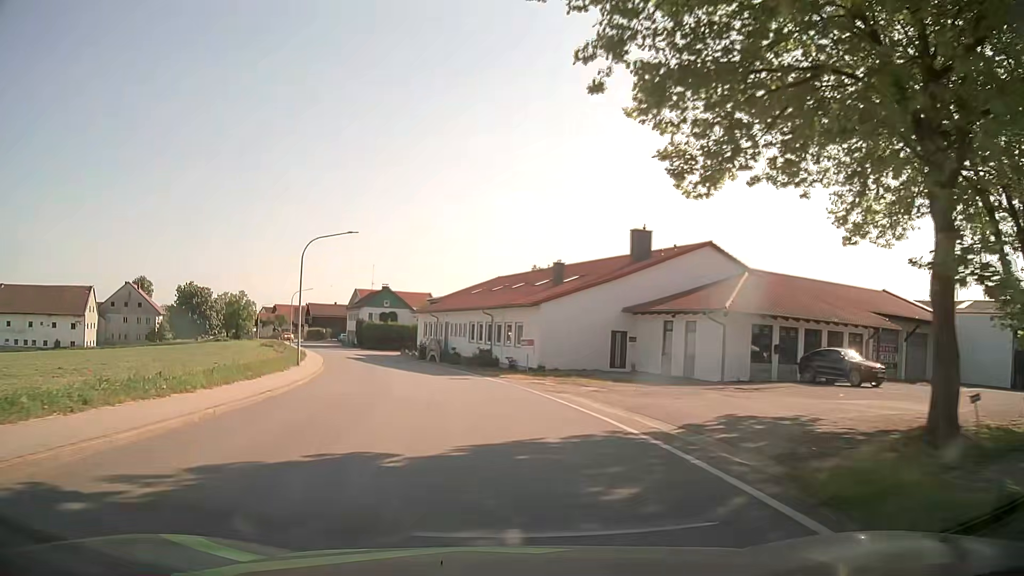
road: secondary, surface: asphalt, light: Day
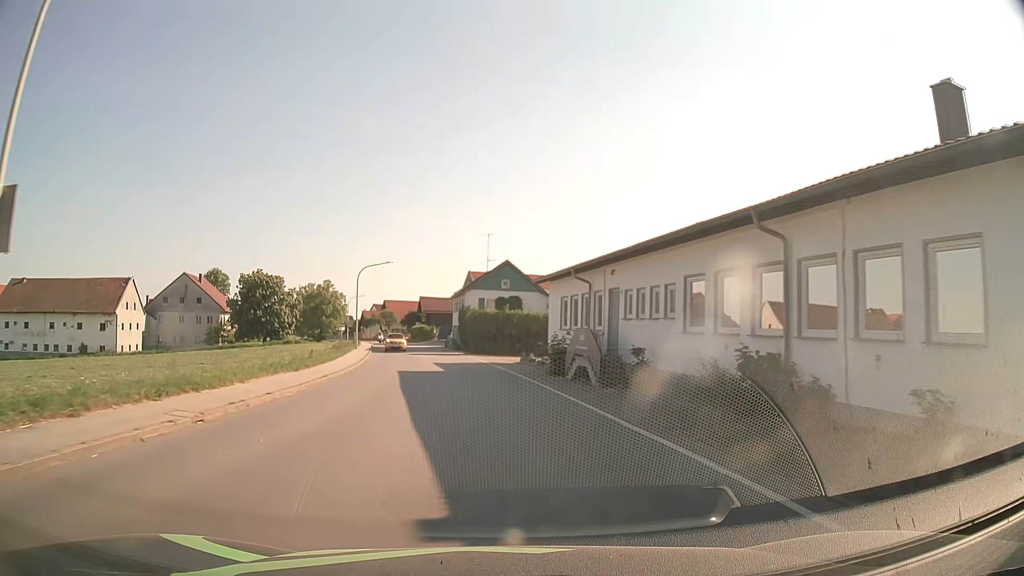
(-3.2, +30.2) m; -12°
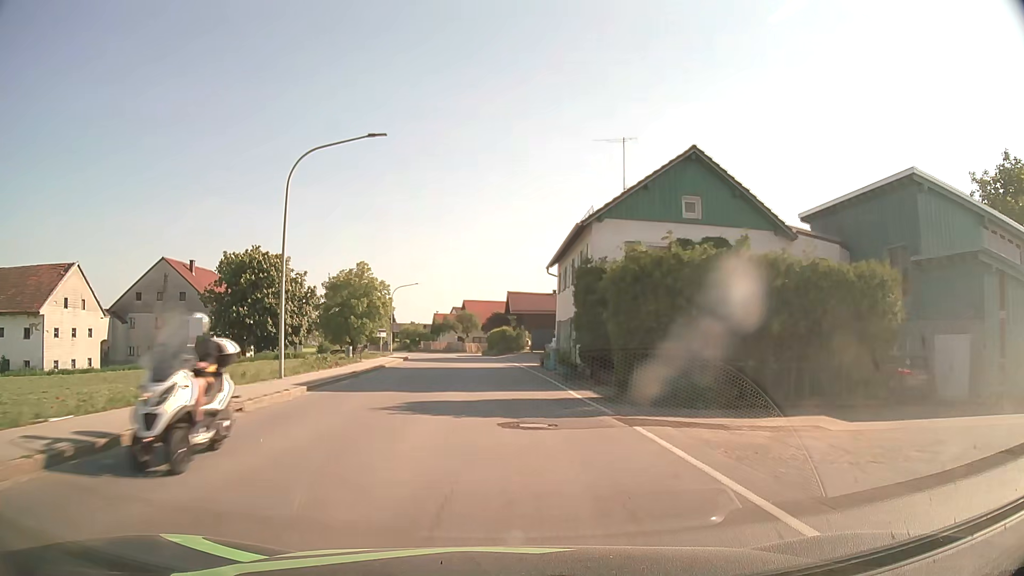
(-2.7, +37.8) m; -8°
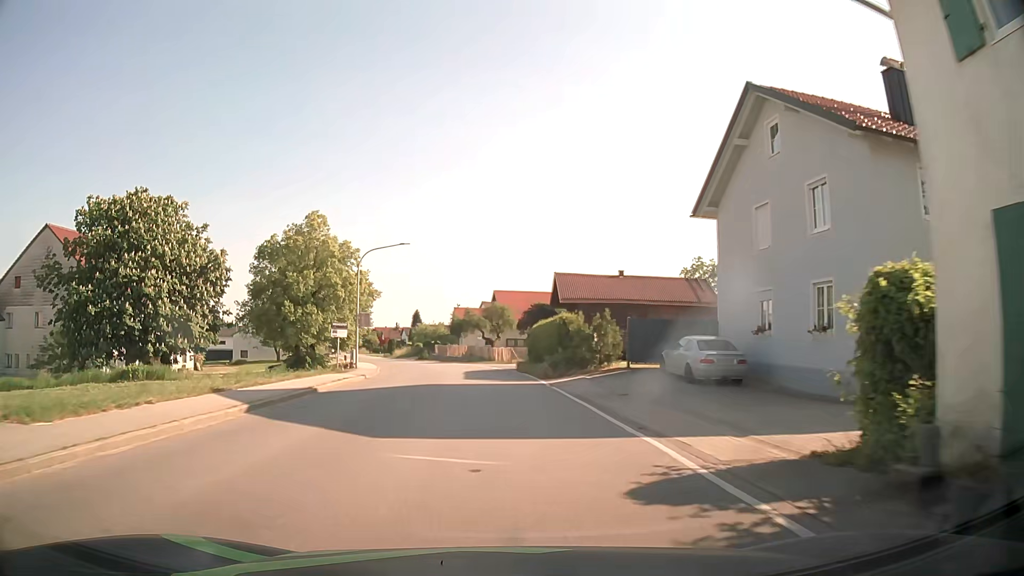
(-1.0, +30.3) m; -3°
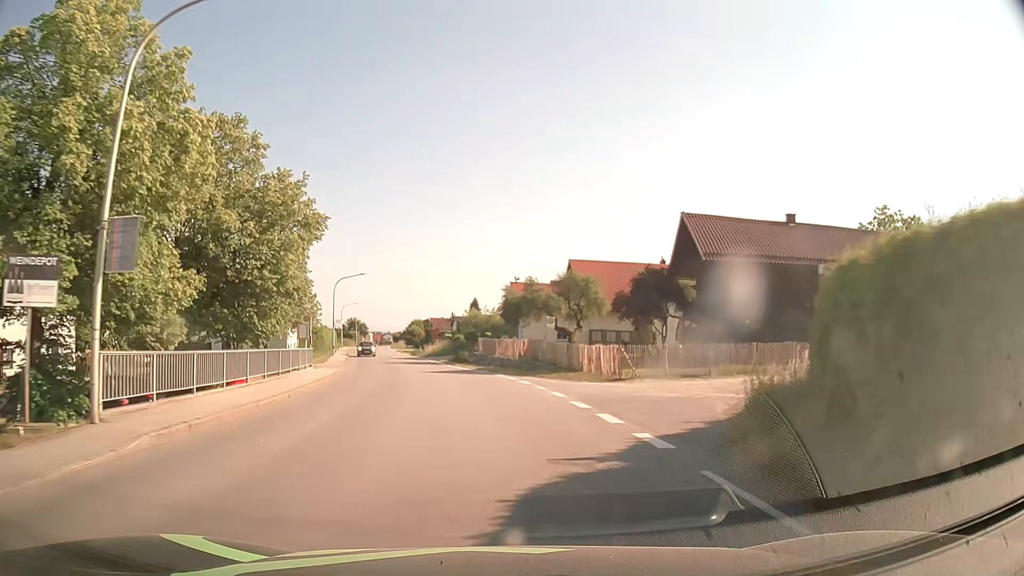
(-1.3, +30.4) m; -5°
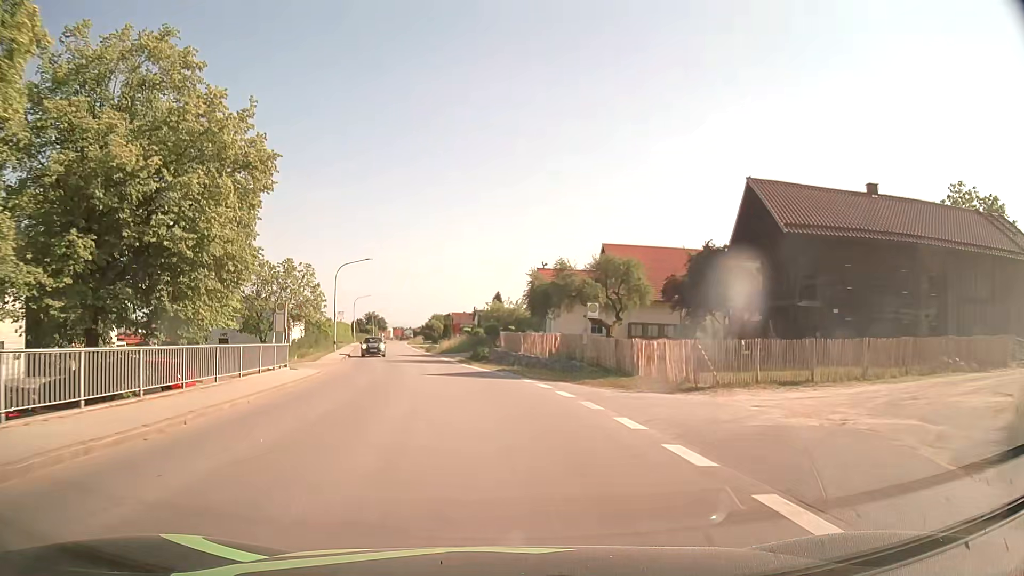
(-0.2, +7.7) m; -2°
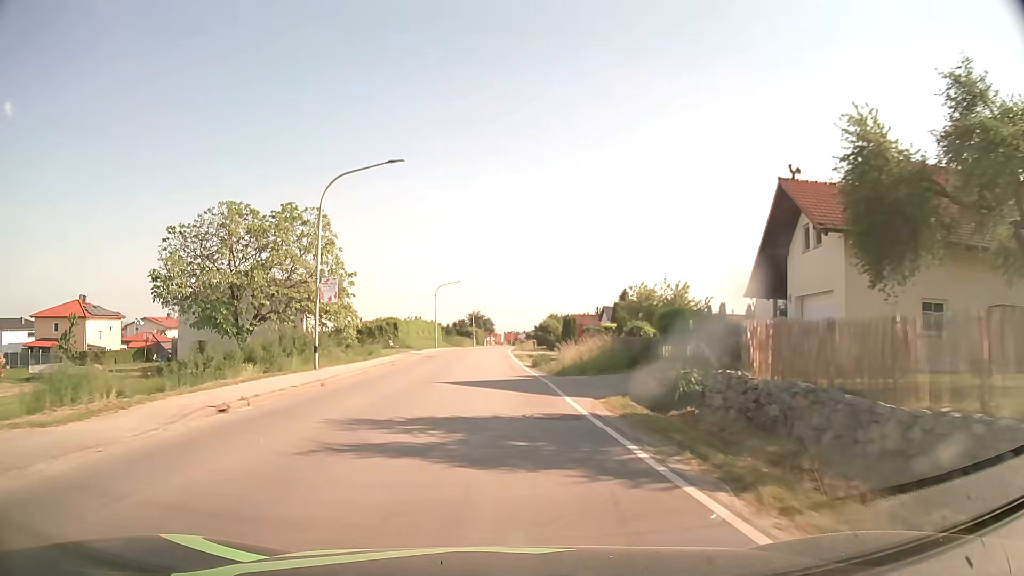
(-2.9, +30.6) m; -10°
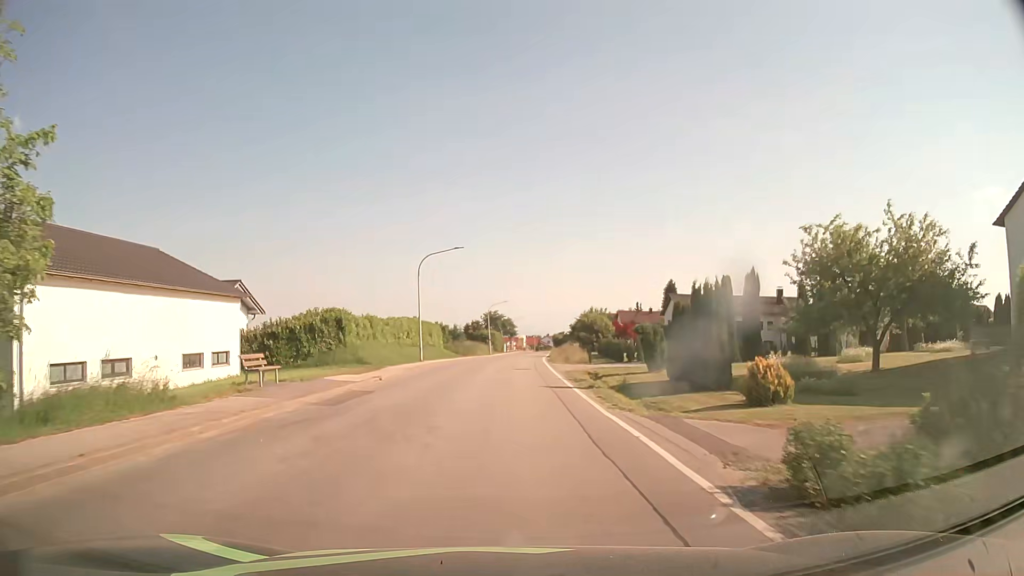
(-0.8, +30.5) m; -2°
(0, +10) (0, +20) (0, +30) (+1, +40) (+1, +50) (+2, +60) (+3, +70) (+3, +80) (+4, +90) (+5, +100) m
